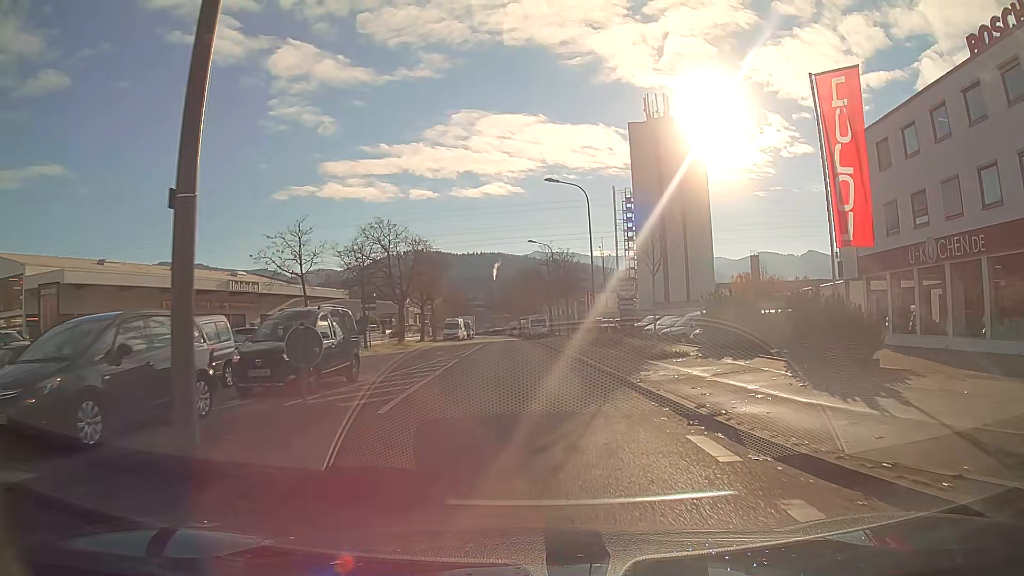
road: secondary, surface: asphalt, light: Day
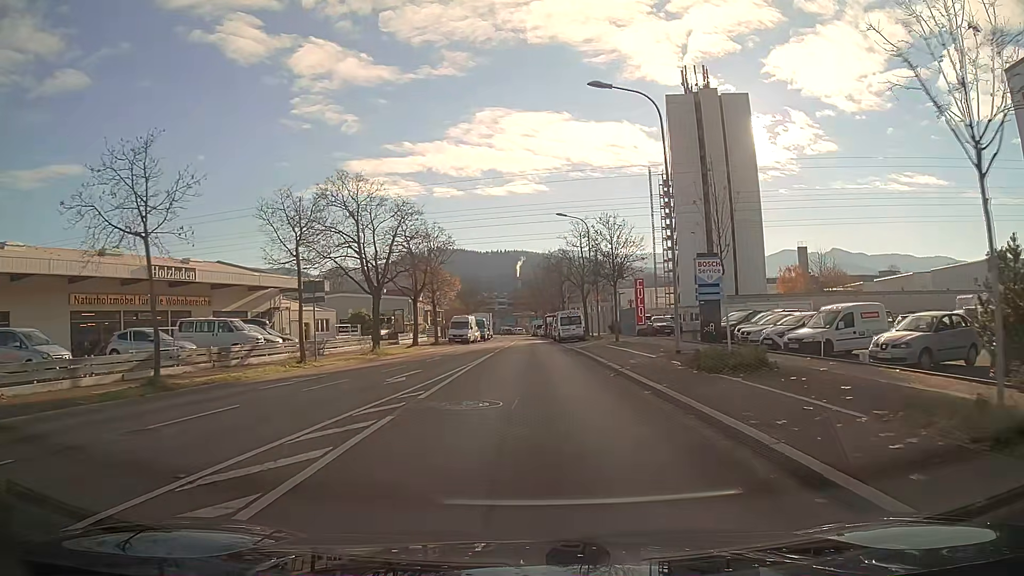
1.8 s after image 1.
(-0.3, +15.8) m; -2°
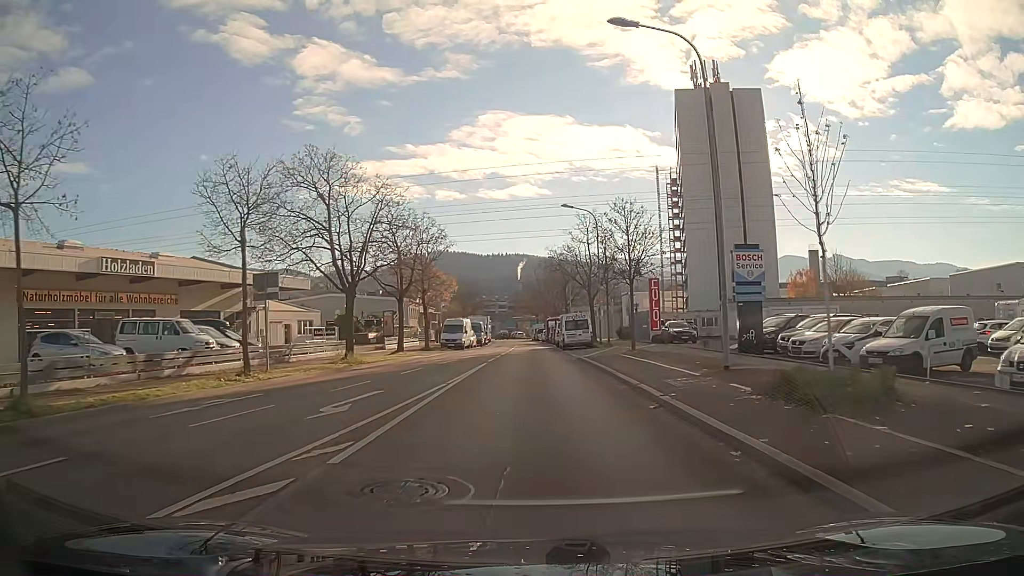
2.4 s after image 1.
(0.0, +5.5) m; 0°
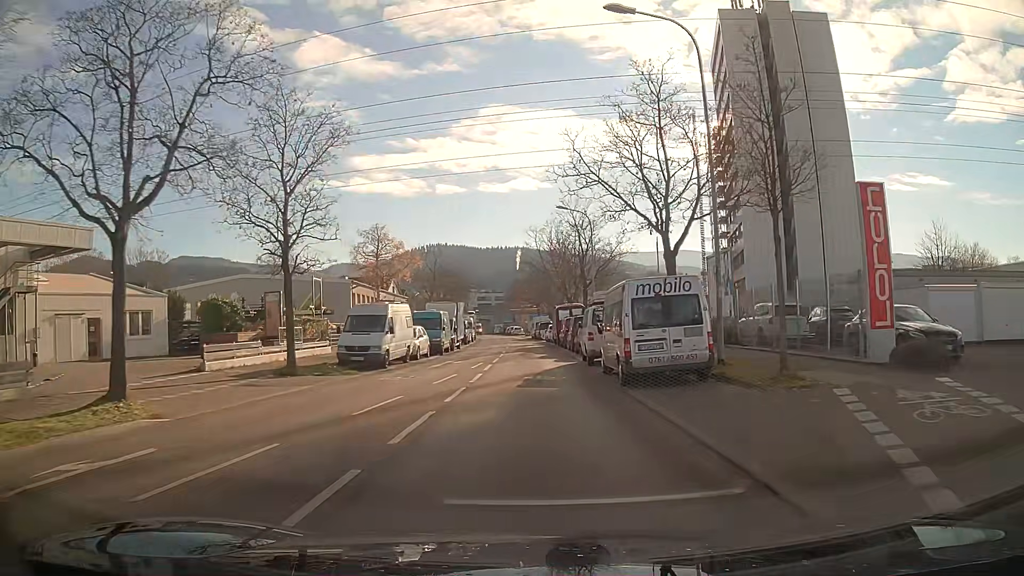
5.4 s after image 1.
(+0.1, +28.9) m; 0°
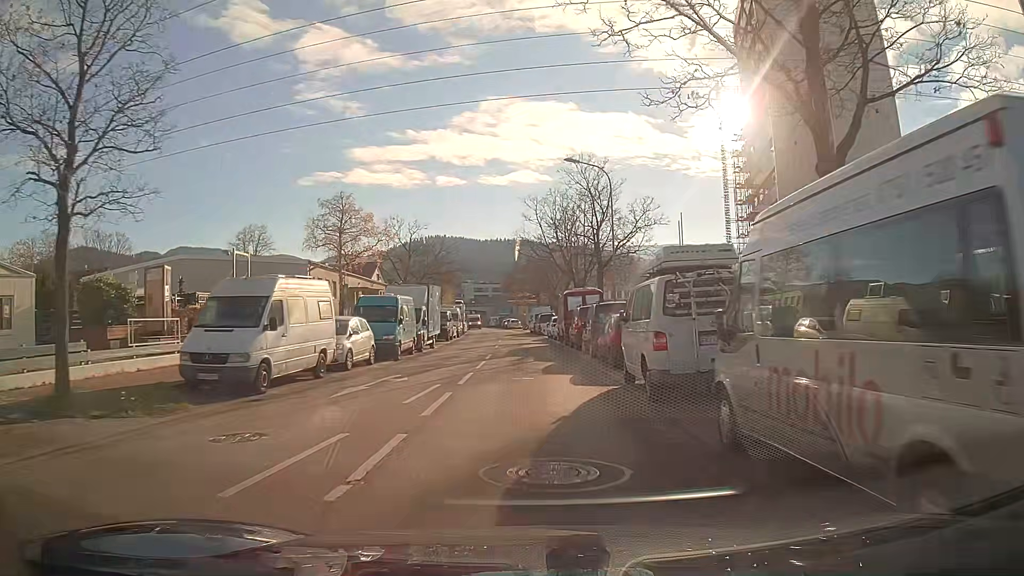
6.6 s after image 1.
(0.0, +11.9) m; 0°
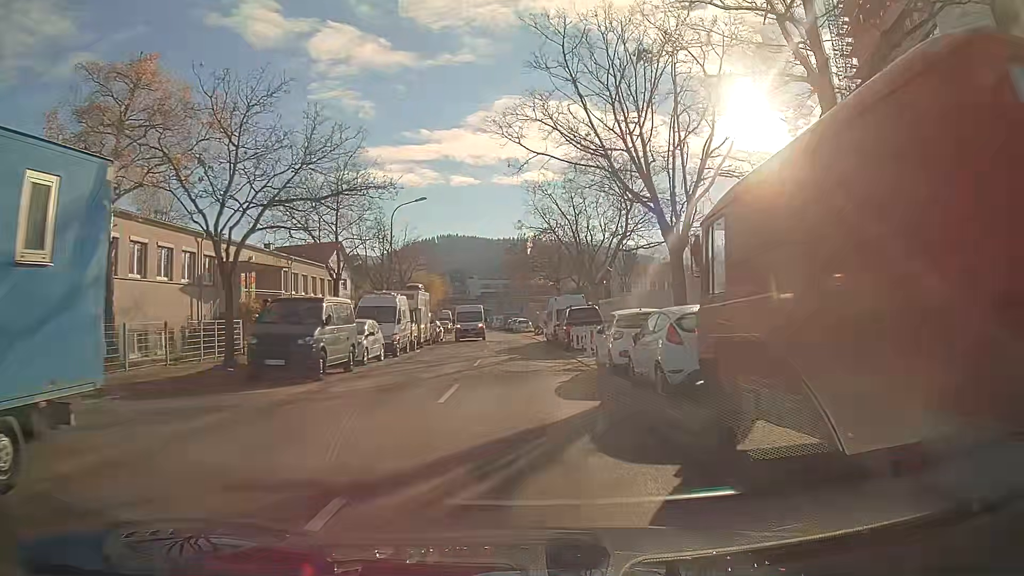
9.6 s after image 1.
(-0.2, +30.3) m; -1°
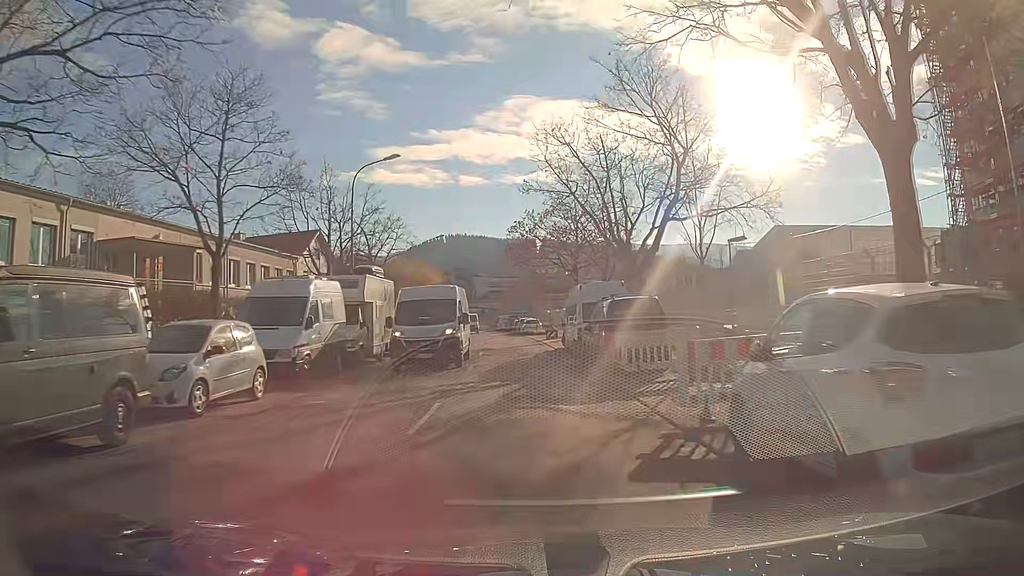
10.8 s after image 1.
(-0.1, +12.0) m; -1°
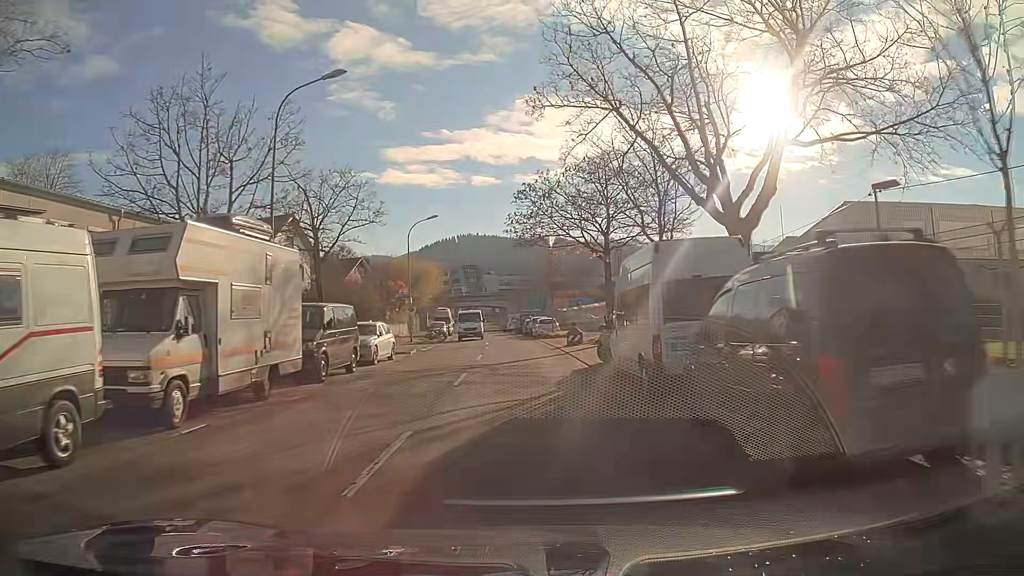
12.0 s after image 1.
(-0.1, +11.9) m; -1°
